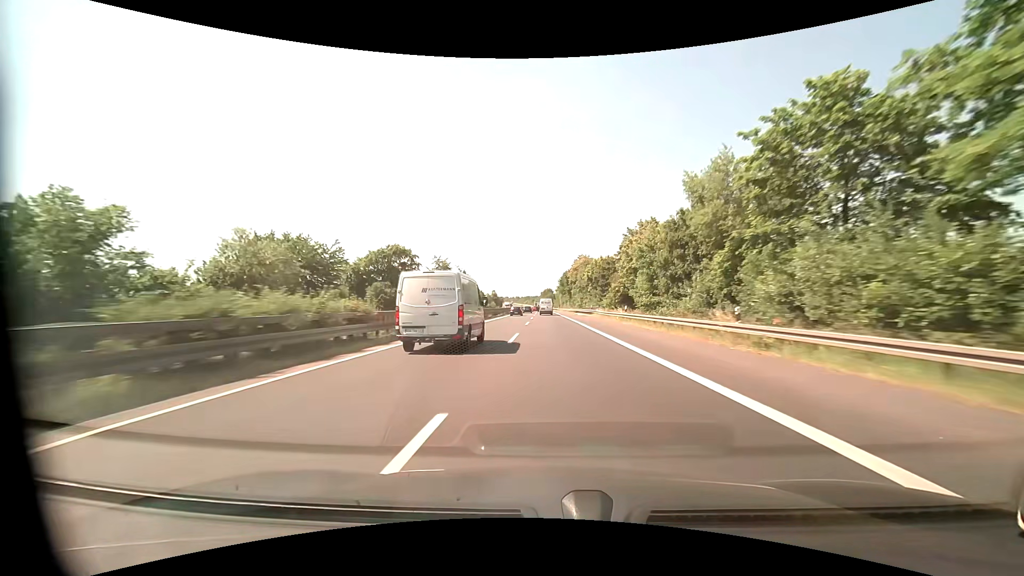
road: motorway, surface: asphalt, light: Day
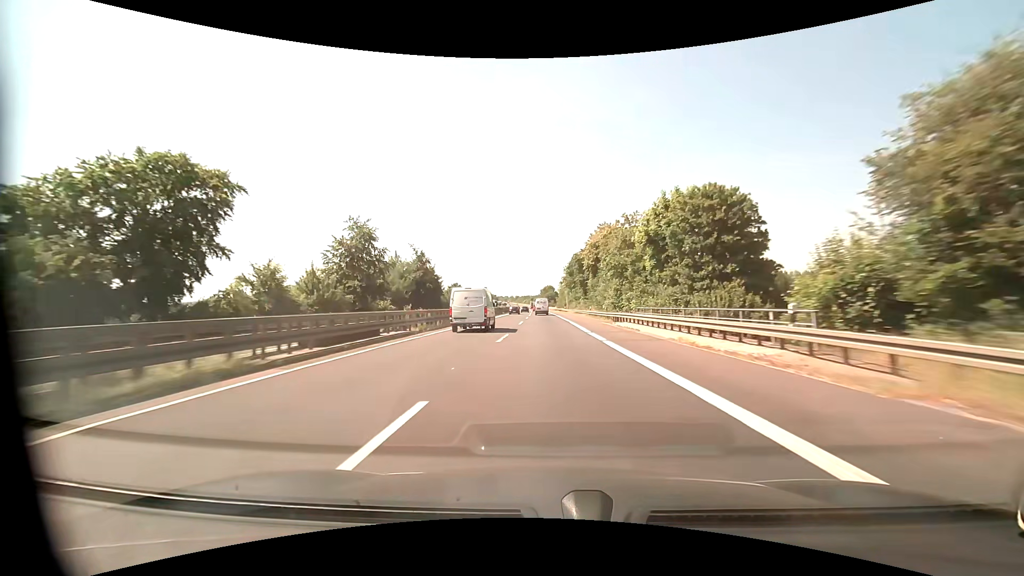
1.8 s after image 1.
(+0.2, +53.1) m; 0°
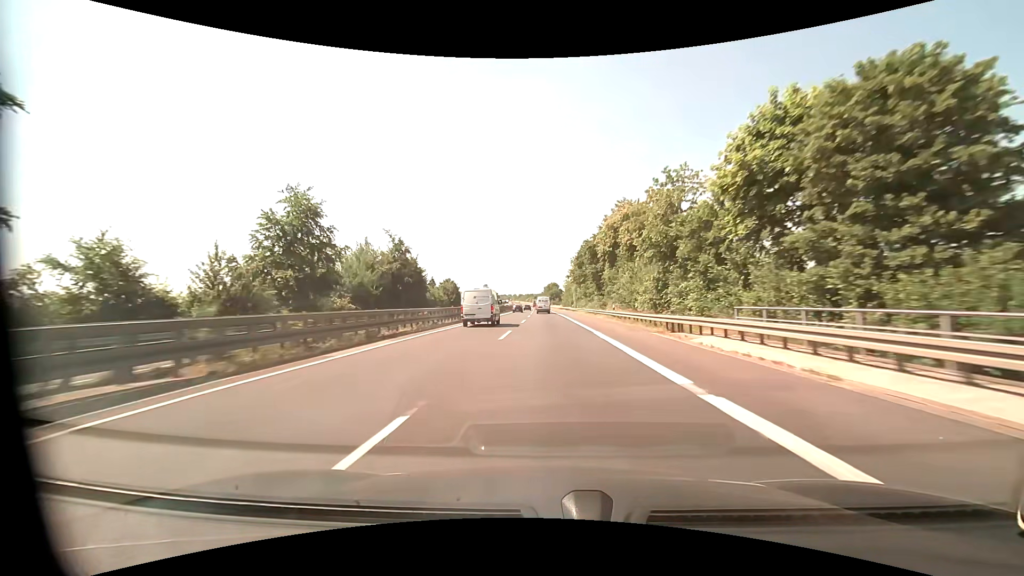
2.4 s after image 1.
(-0.1, +17.7) m; 0°
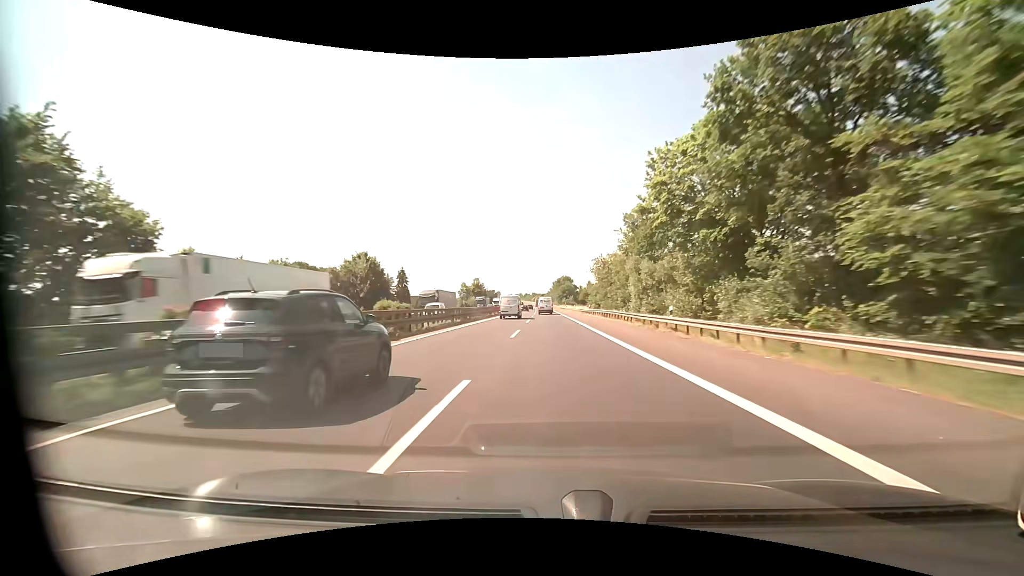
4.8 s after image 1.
(-0.9, +70.2) m; -1°
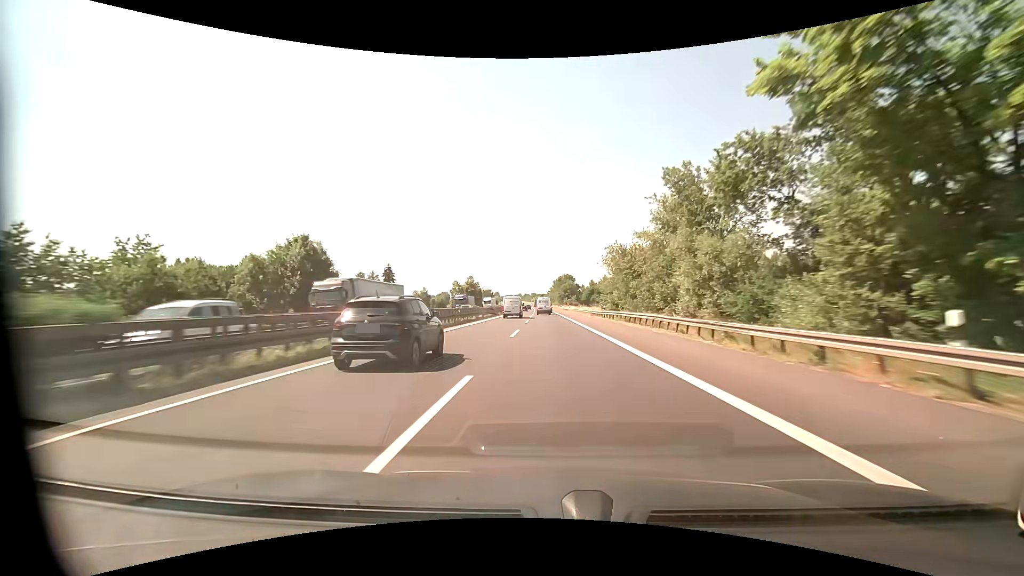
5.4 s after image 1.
(0.0, +17.4) m; 0°
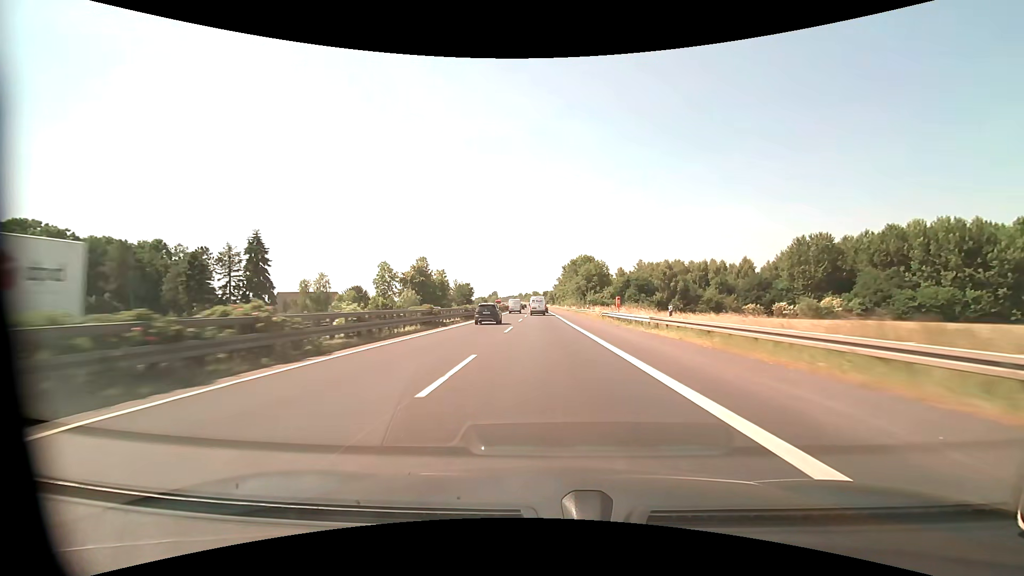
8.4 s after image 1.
(+0.1, +85.6) m; 0°
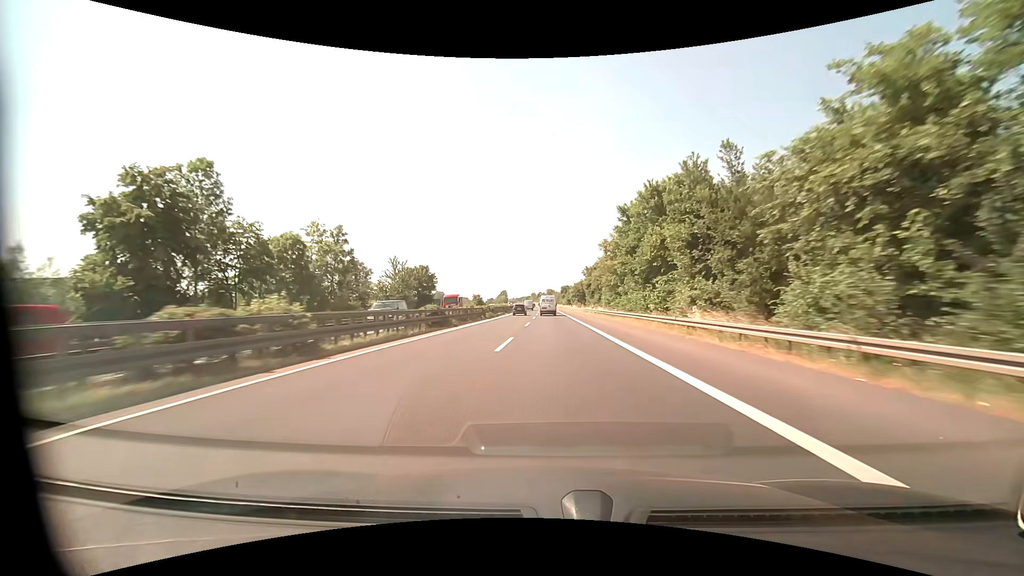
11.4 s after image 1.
(-1.5, +82.5) m; -2°
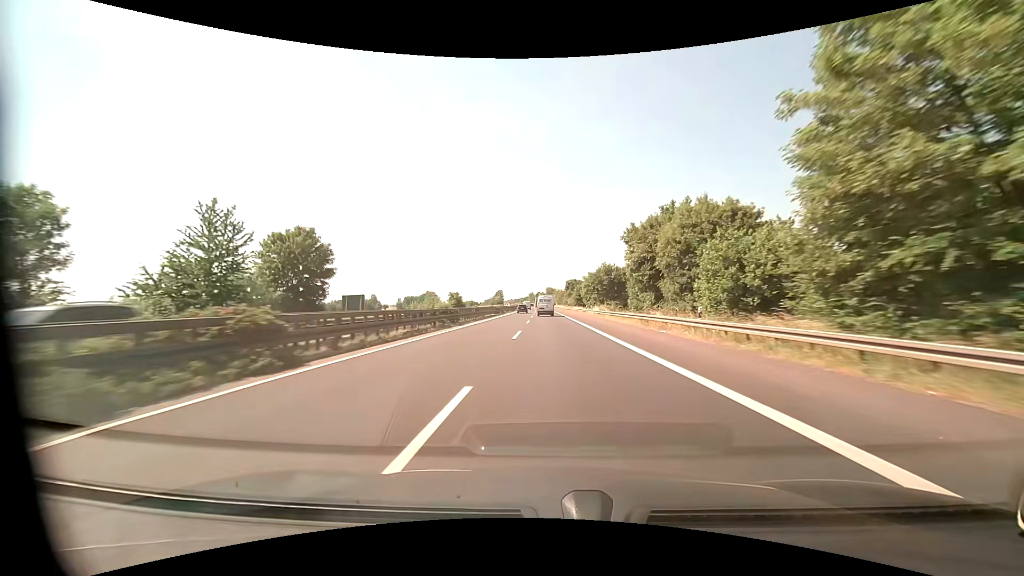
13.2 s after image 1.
(0.0, +48.3) m; 0°
(0, +10) (0, +20) (0, +30) (0, +40) (0, +50) (0, +60) (0, +70) (0, +80) (0, +90) (0, +100) m
